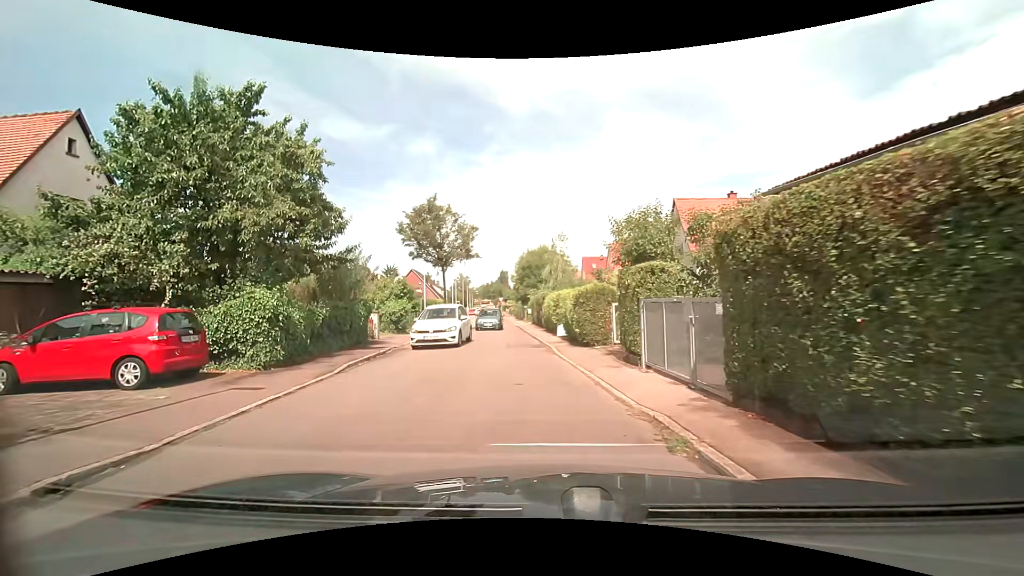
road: residential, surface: asphalt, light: Day
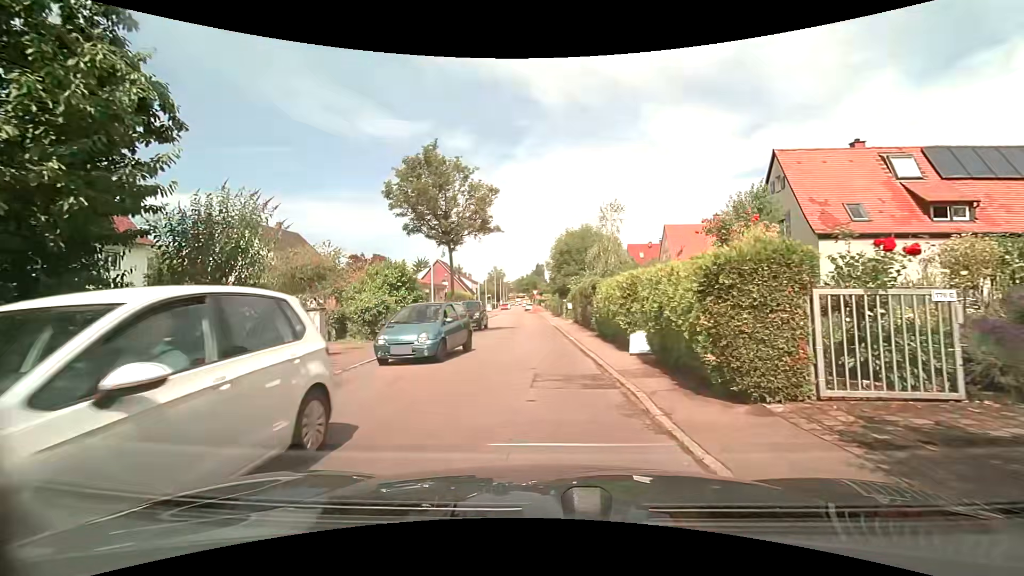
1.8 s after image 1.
(-0.6, +9.4) m; -5°
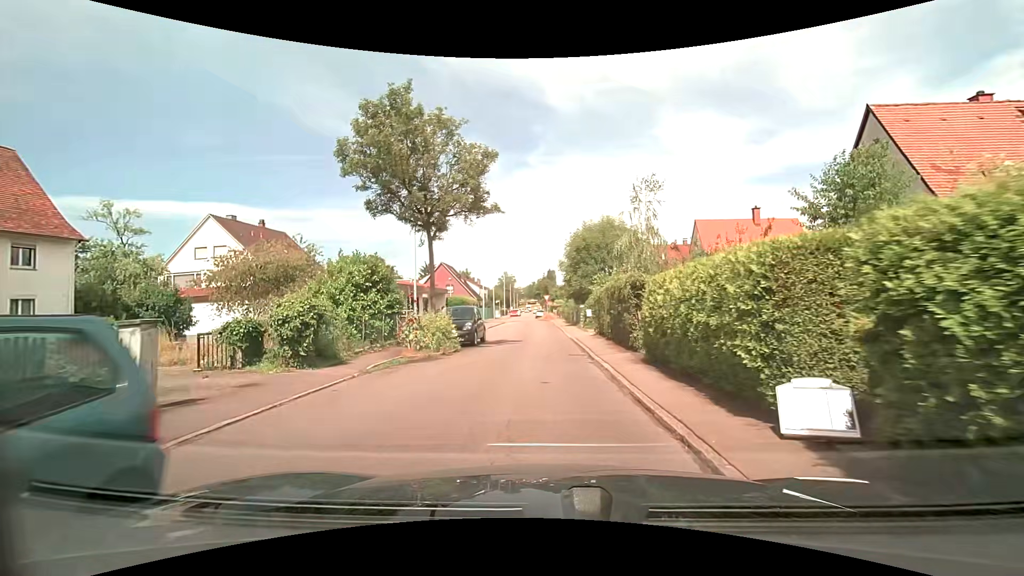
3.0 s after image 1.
(-0.1, +6.6) m; -2°
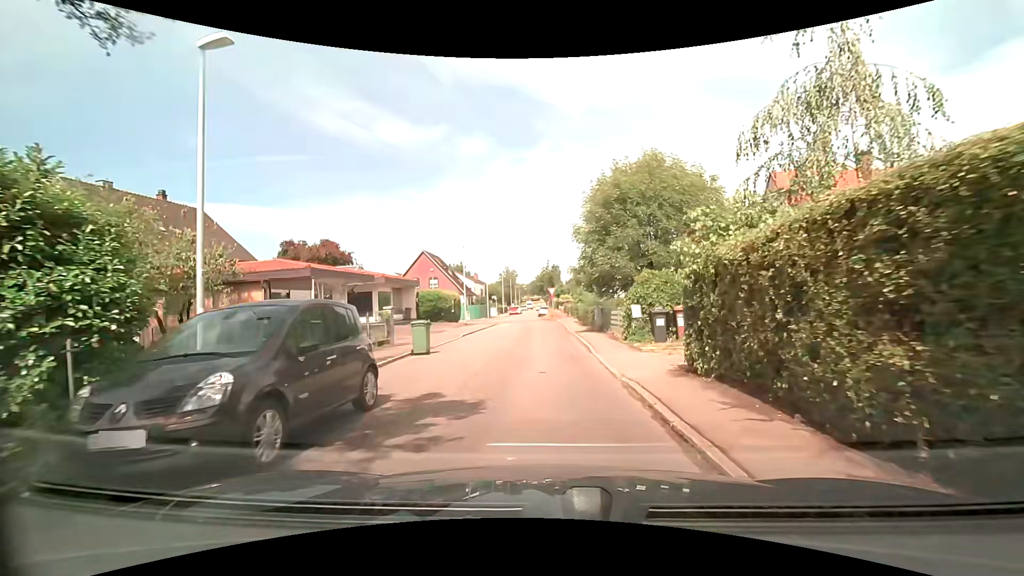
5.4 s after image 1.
(-0.1, +14.7) m; 0°
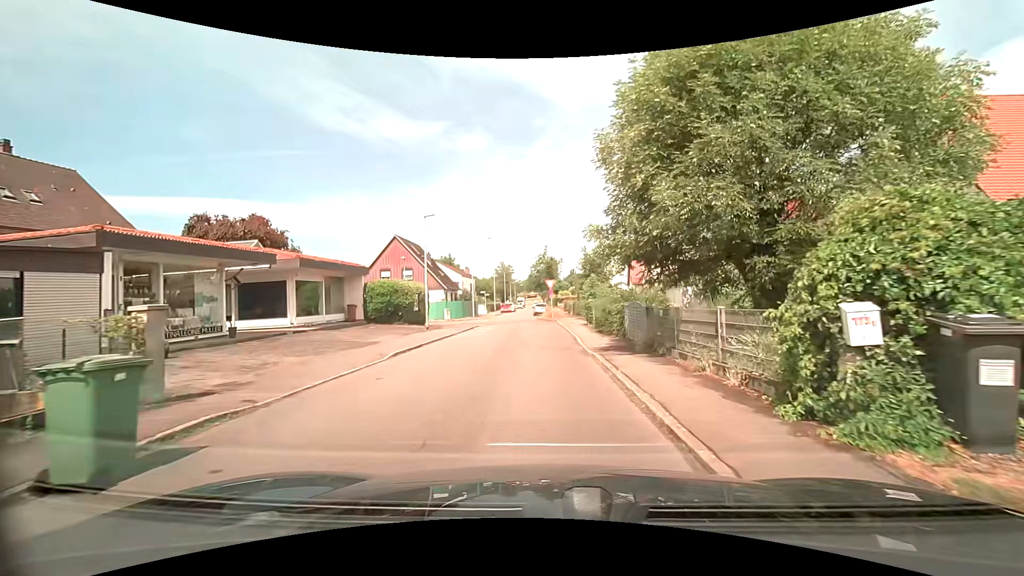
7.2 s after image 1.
(0.0, +11.4) m; +1°
(0, +10) (0, +20) (-1, +30) (-2, +40) (-4, +50) (-4, +60) (-4, +70) (-4, +80) (-4, +90) (-5, +100) m
